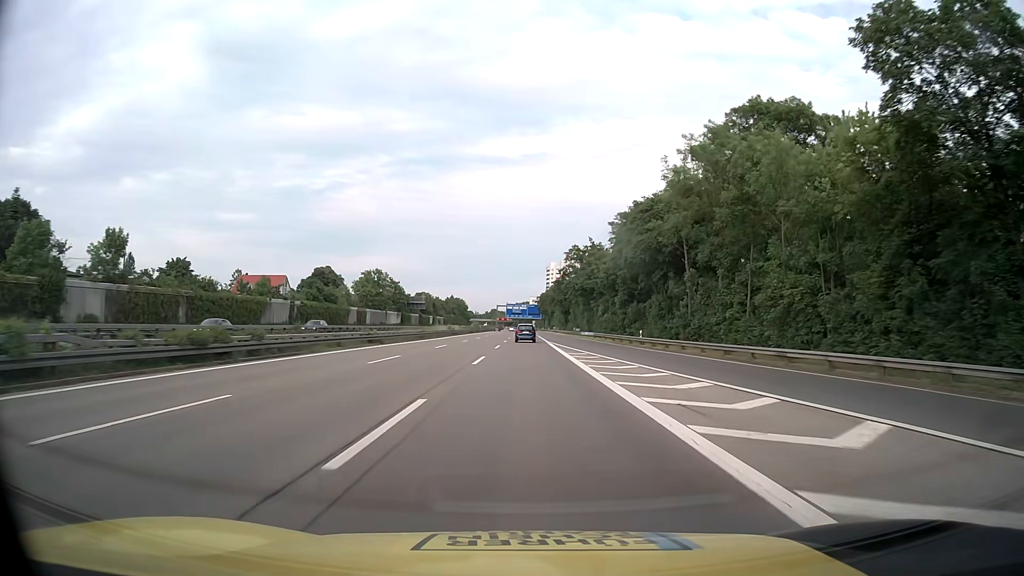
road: motorway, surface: asphalt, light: Day
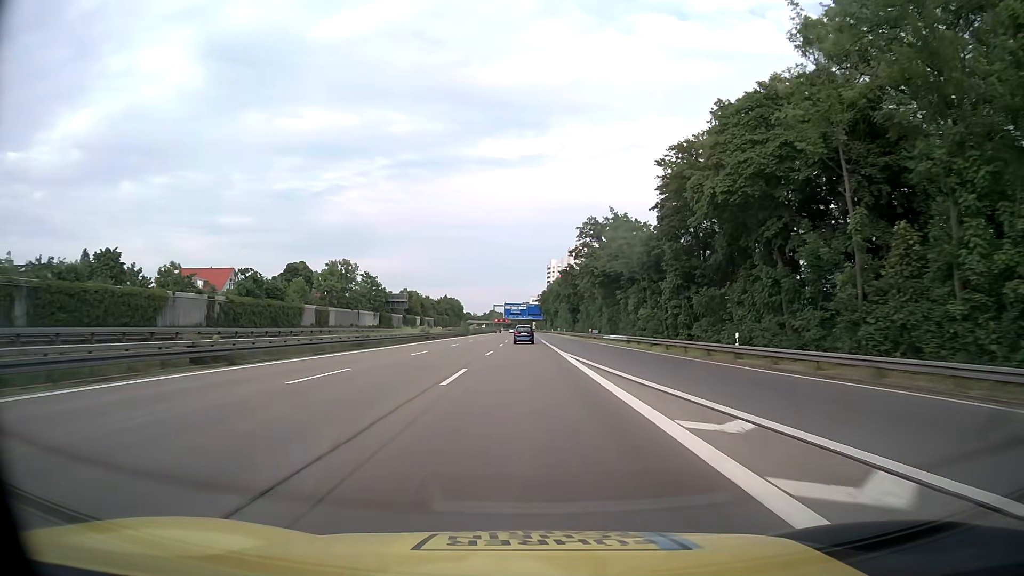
(+0.1, +26.7) m; 0°
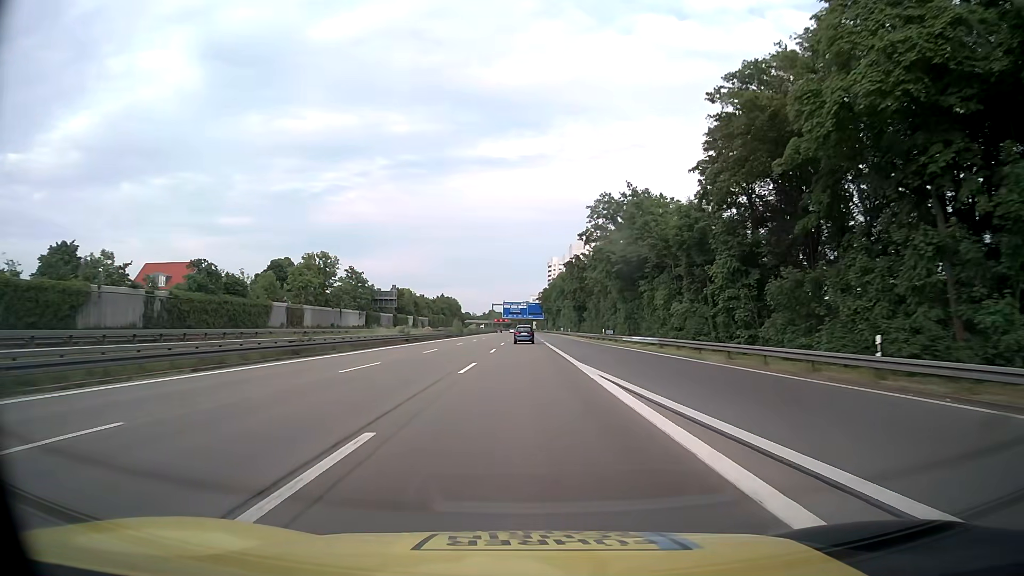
(0.0, +13.3) m; 0°
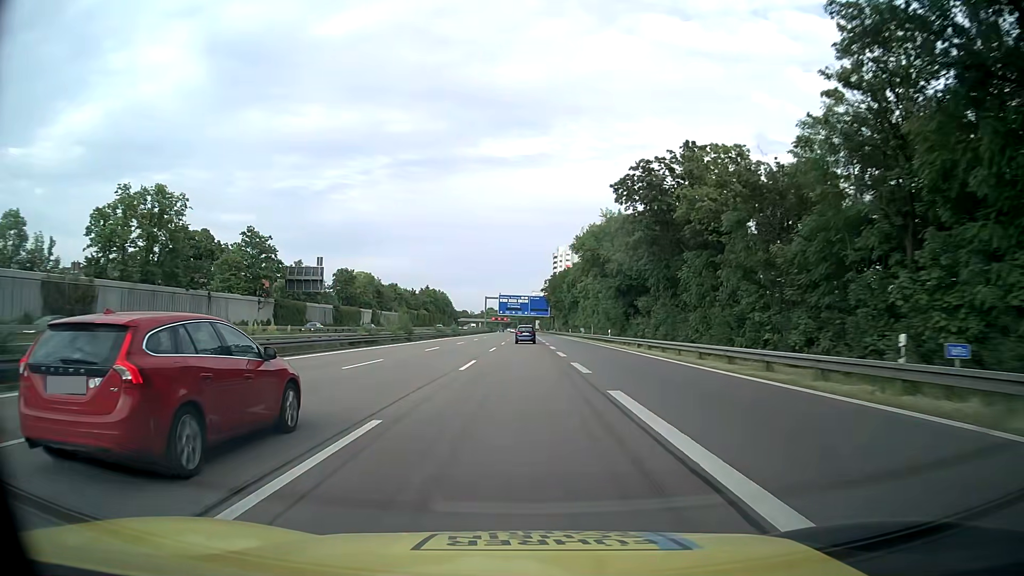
(0.0, +53.1) m; 0°
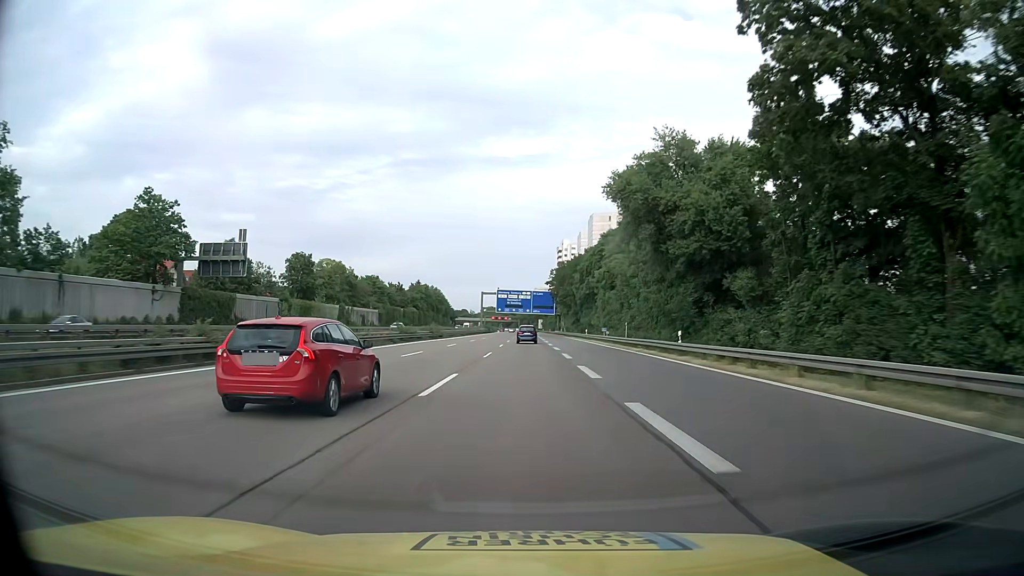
(0.0, +26.5) m; 0°
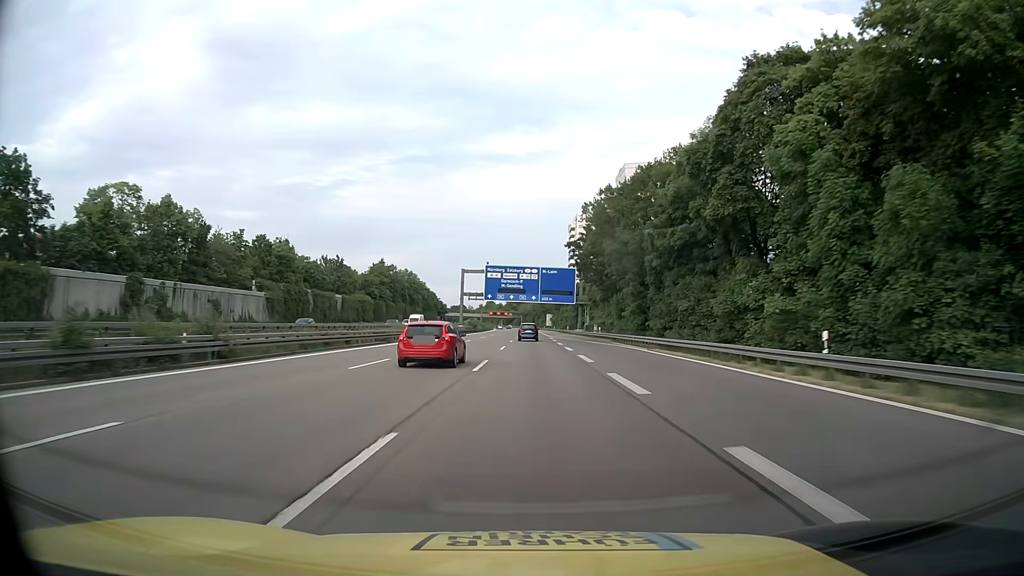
(+0.1, +65.5) m; 0°
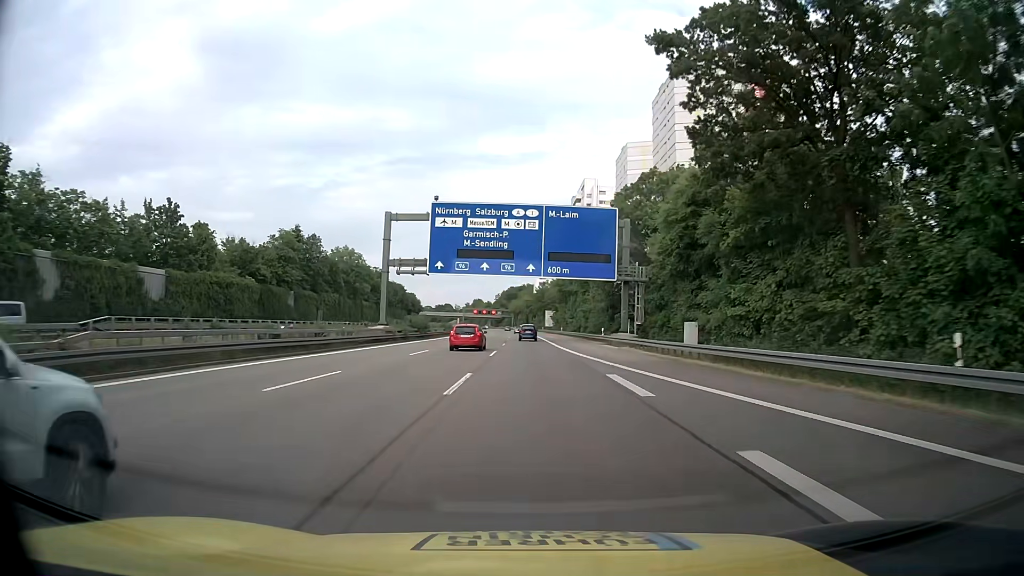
(+0.2, +60.7) m; +1°
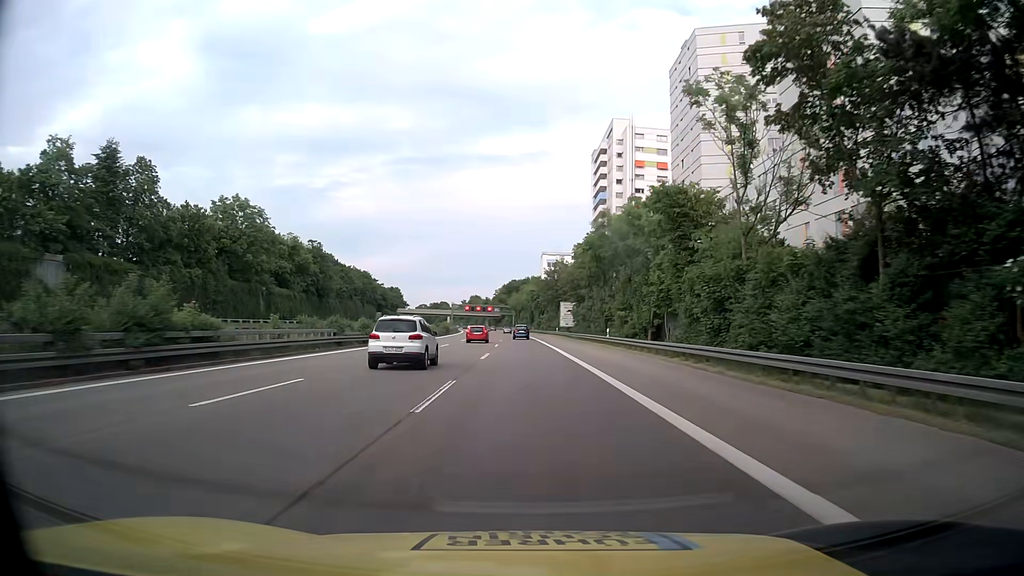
(-0.4, +56.9) m; 0°
(0, +10) (0, +20) (0, +30) (0, +40) (-1, +50) (-1, +60) (-1, +70) (-2, +80) (-2, +90) (-2, +100) m
